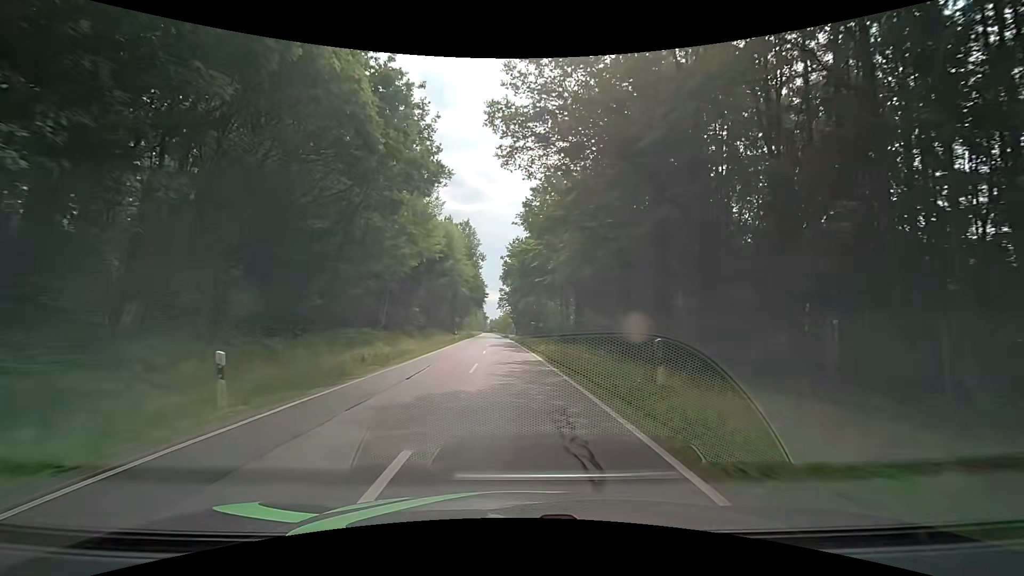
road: tertiary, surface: asphalt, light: Day
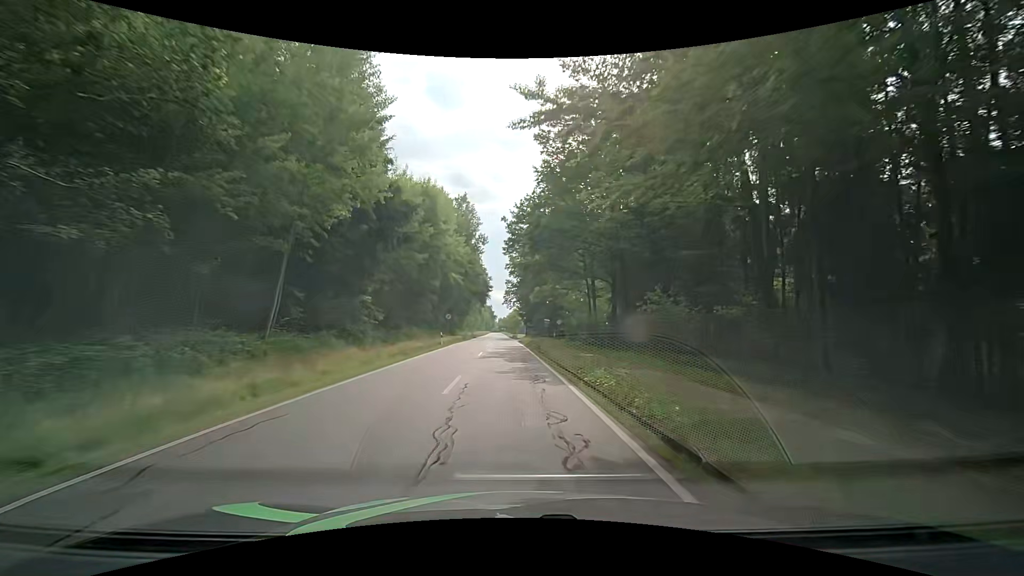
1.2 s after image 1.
(-0.2, +17.4) m; -1°
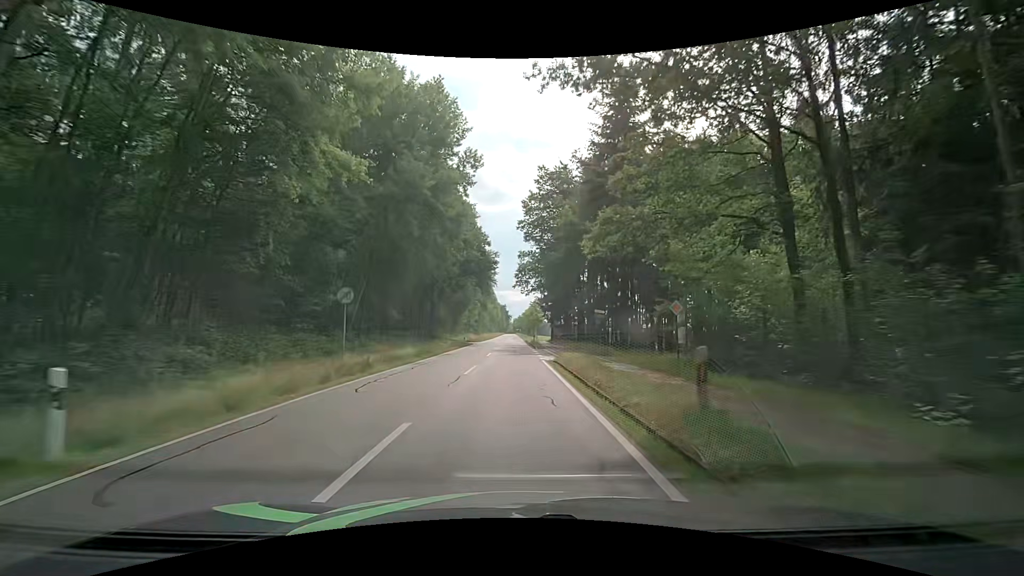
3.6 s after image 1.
(-0.9, +35.4) m; -3°
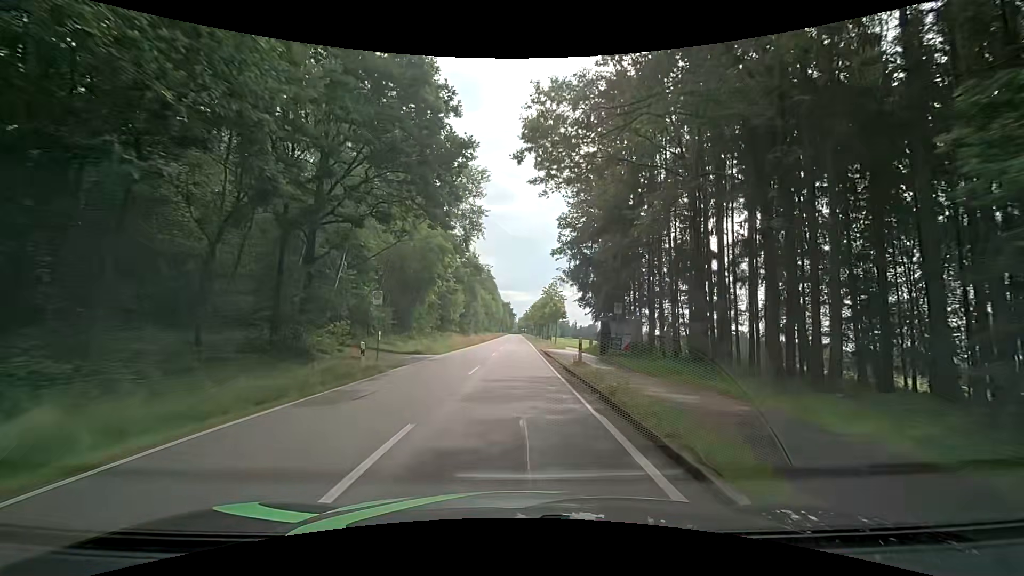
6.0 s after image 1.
(+0.4, +36.5) m; 0°
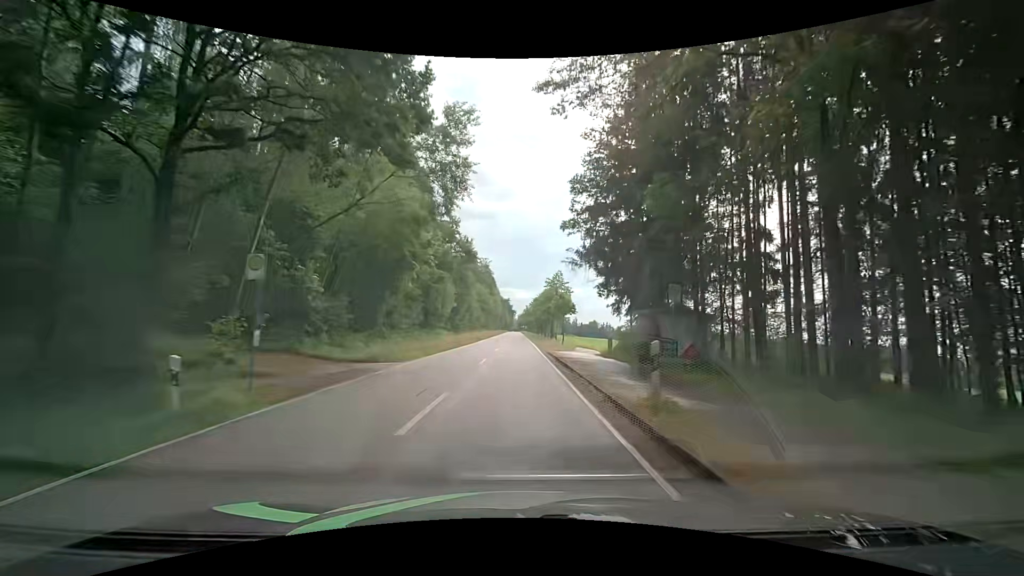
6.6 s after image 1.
(0.0, +9.4) m; 0°
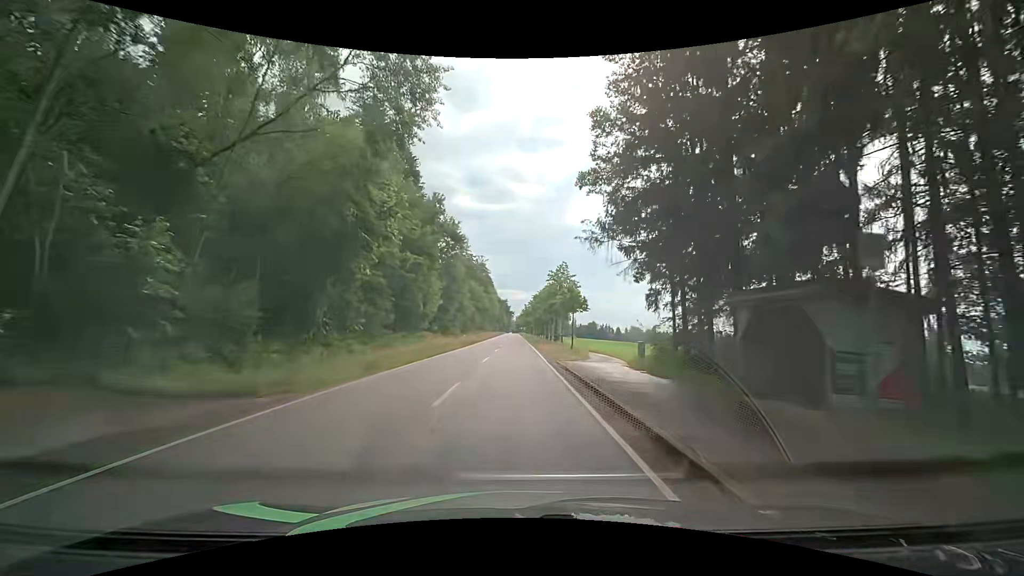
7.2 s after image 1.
(+0.1, +9.5) m; 0°
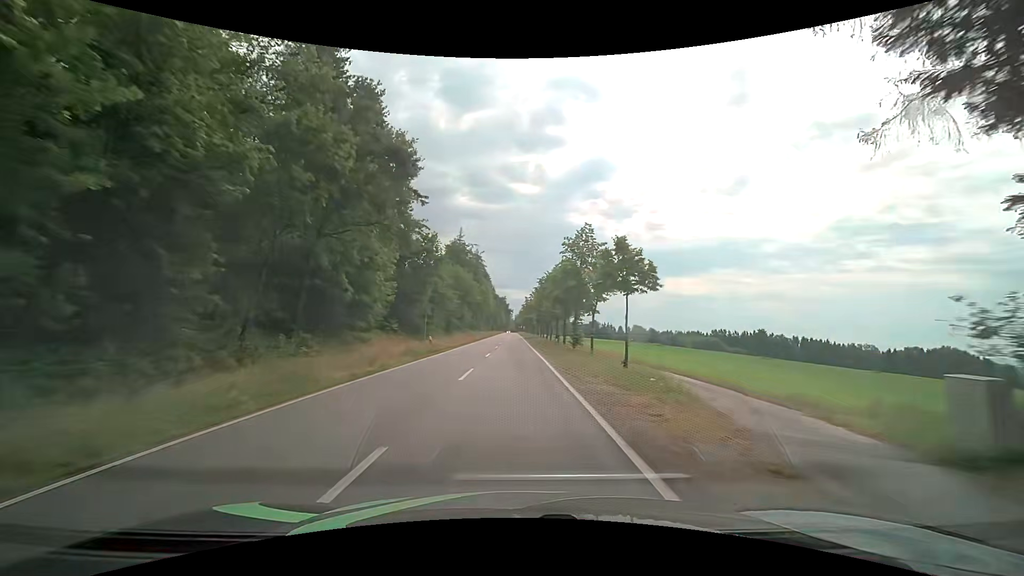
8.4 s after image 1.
(0.0, +19.3) m; 0°
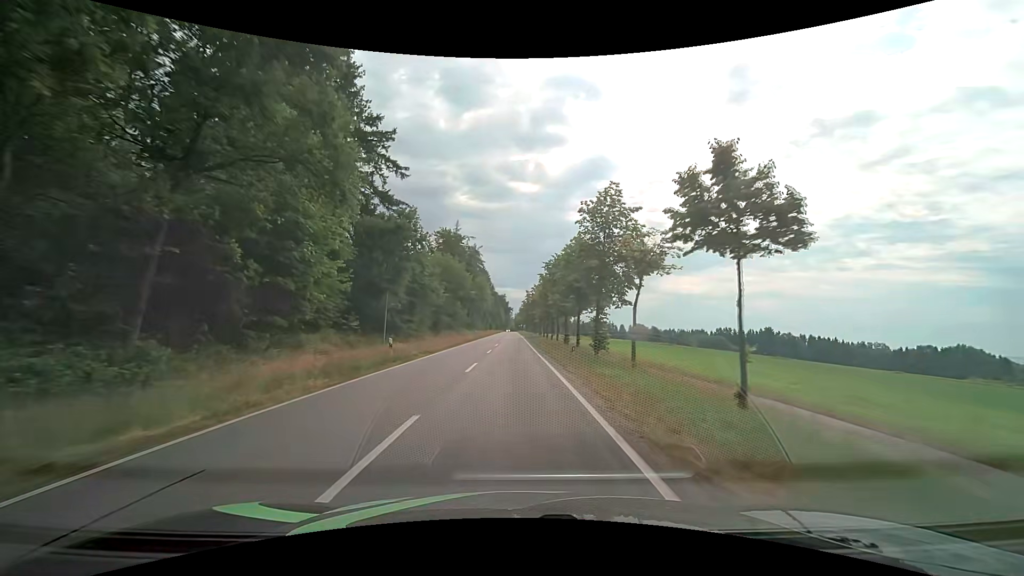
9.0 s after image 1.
(0.0, +9.8) m; +1°
(0, +10) (0, +20) (0, +30) (0, +40) (-1, +50) (-1, +60) (-1, +70) (-1, +80) (-1, +90) (-1, +100) m
